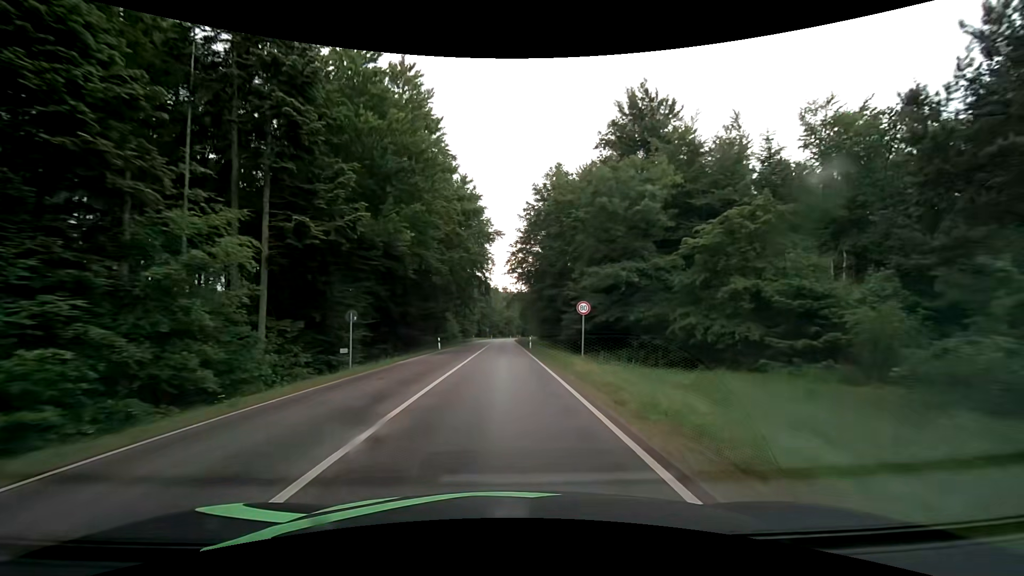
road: secondary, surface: asphalt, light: Day
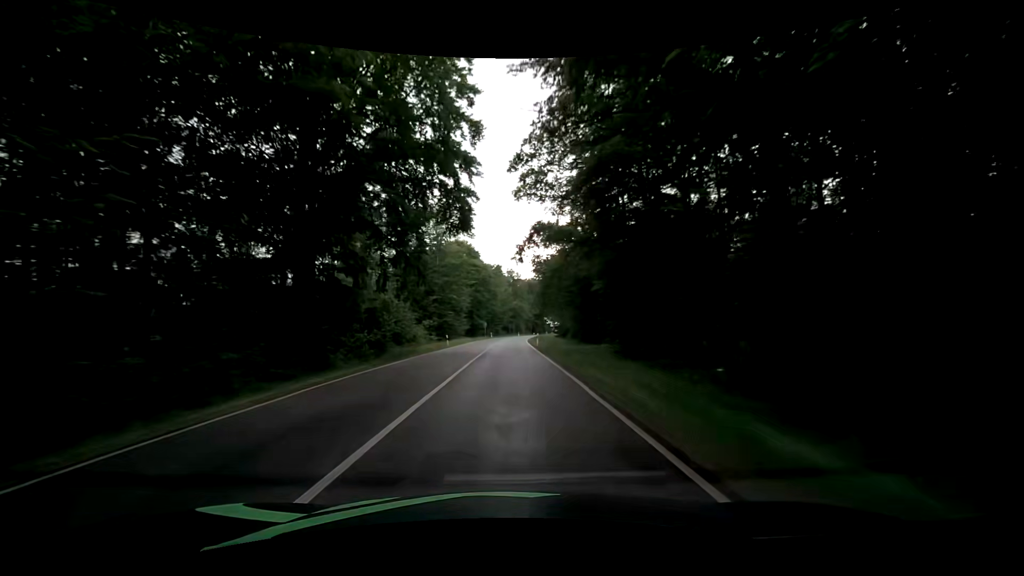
(-0.3, +49.4) m; -1°
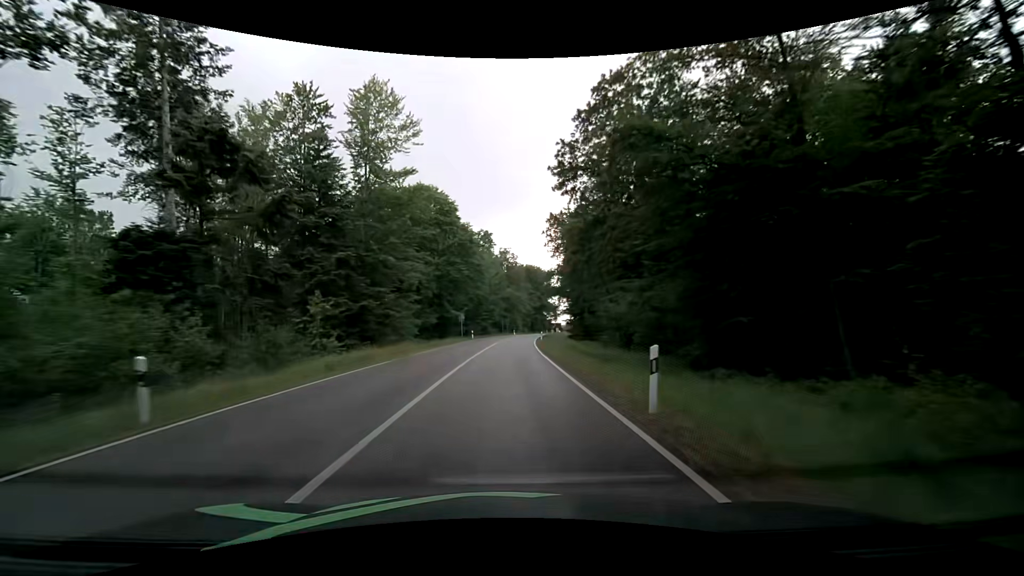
(+0.6, +37.7) m; +1°
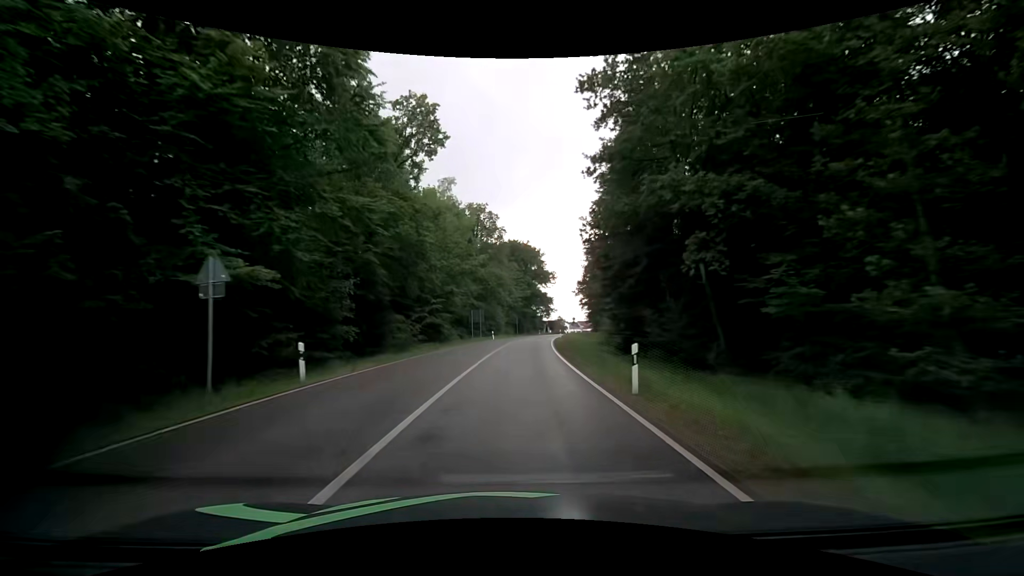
(+0.8, +47.0) m; +3°
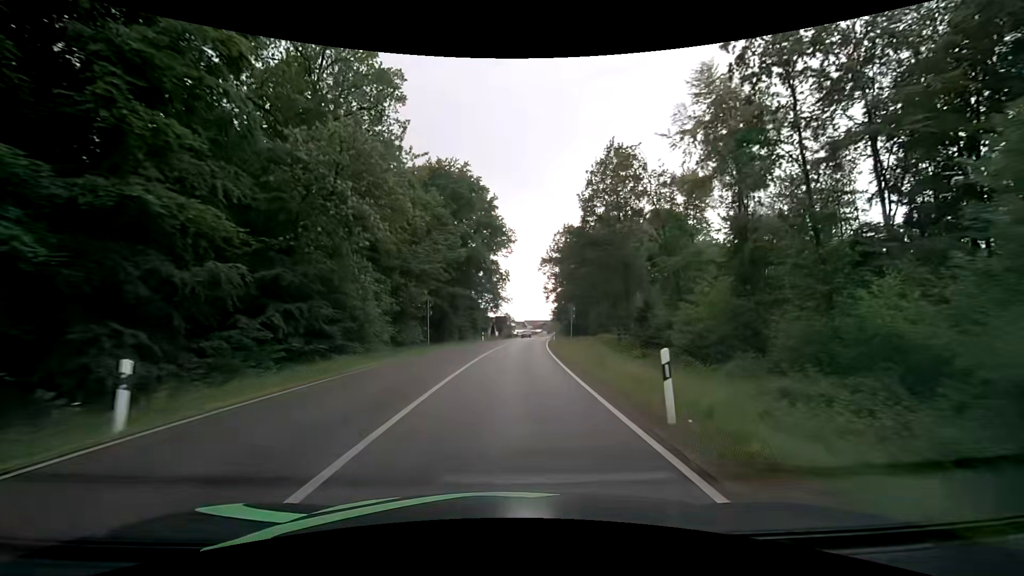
(+2.9, +53.1) m; +6°
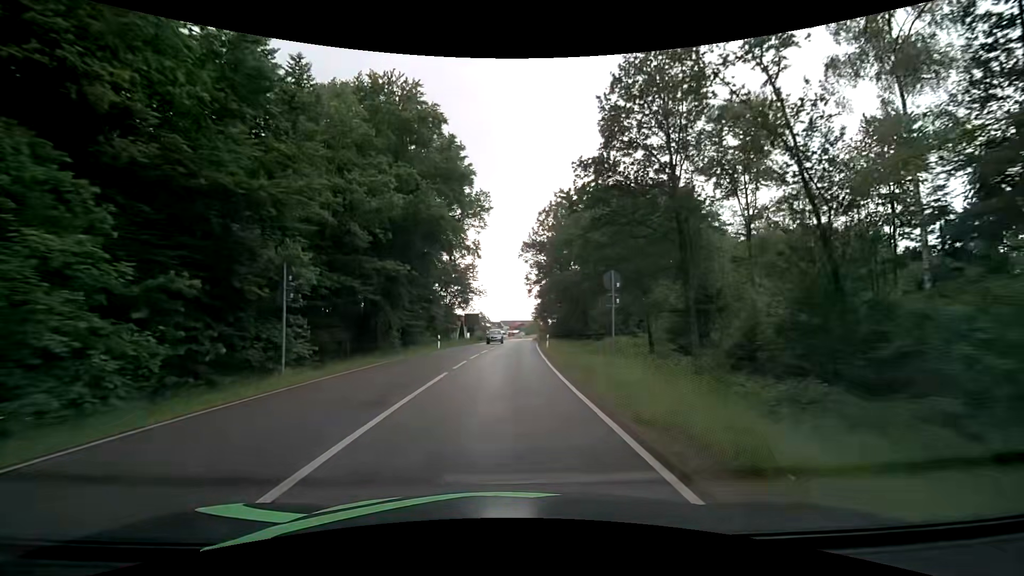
(+0.5, +19.6) m; +3°
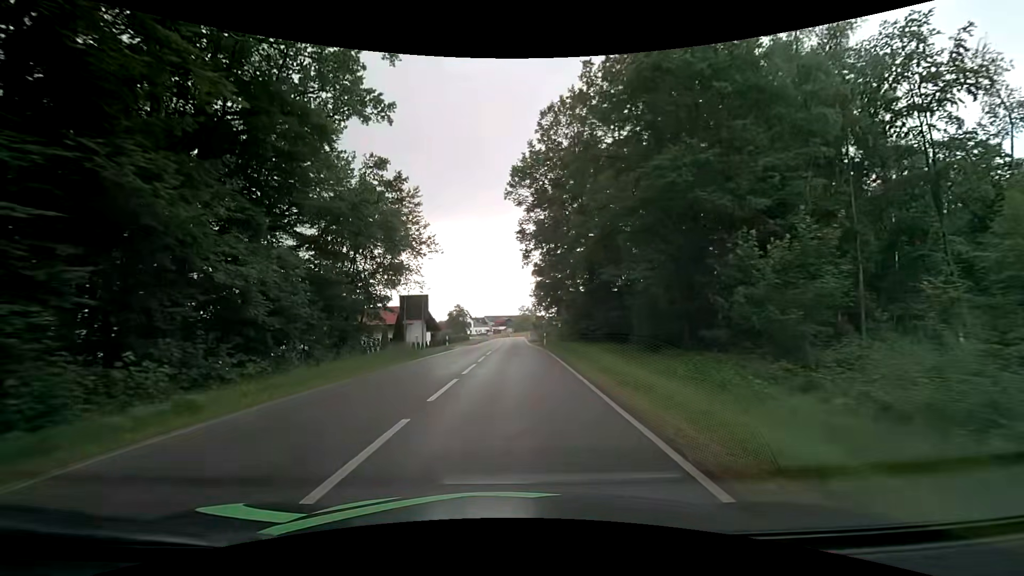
(+0.7, +36.8) m; +2°
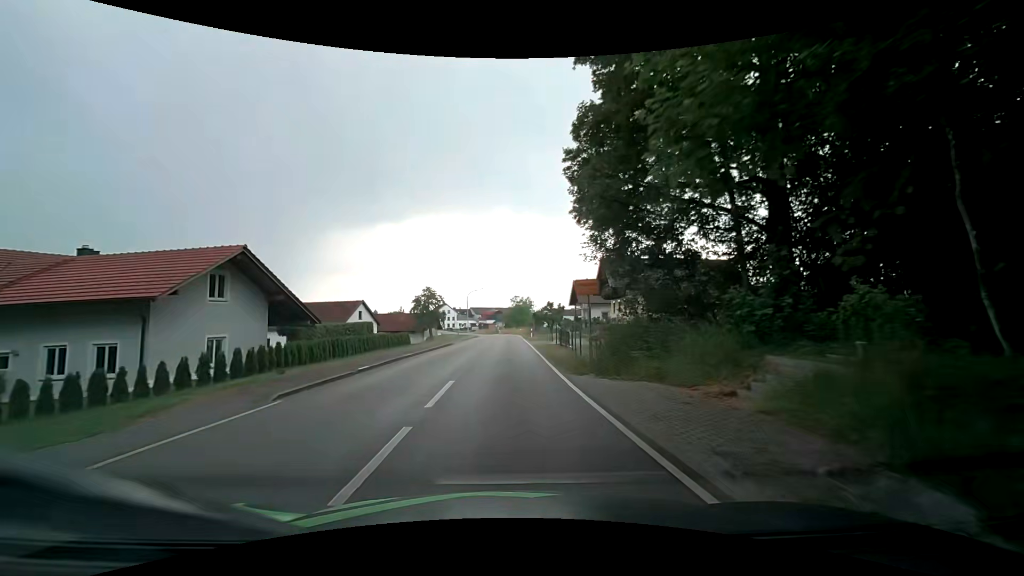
(+0.5, +41.3) m; +1°
(0, +10) (0, +20) (0, +30) (+1, +40) (+1, +50) (+1, +60) (+1, +70) (0, +80) (0, +90) (-1, +100) m
